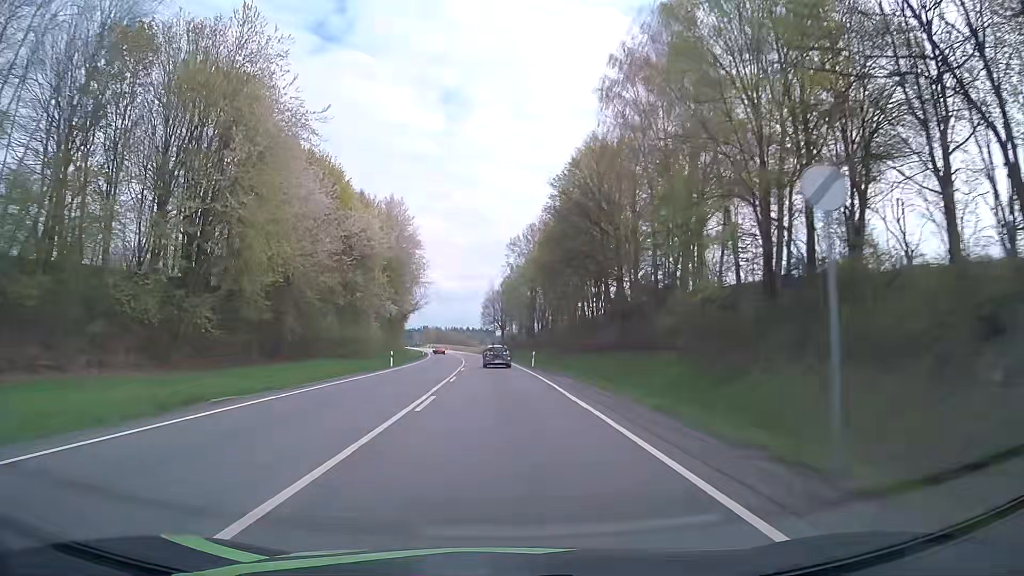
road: primary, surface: asphalt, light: Day
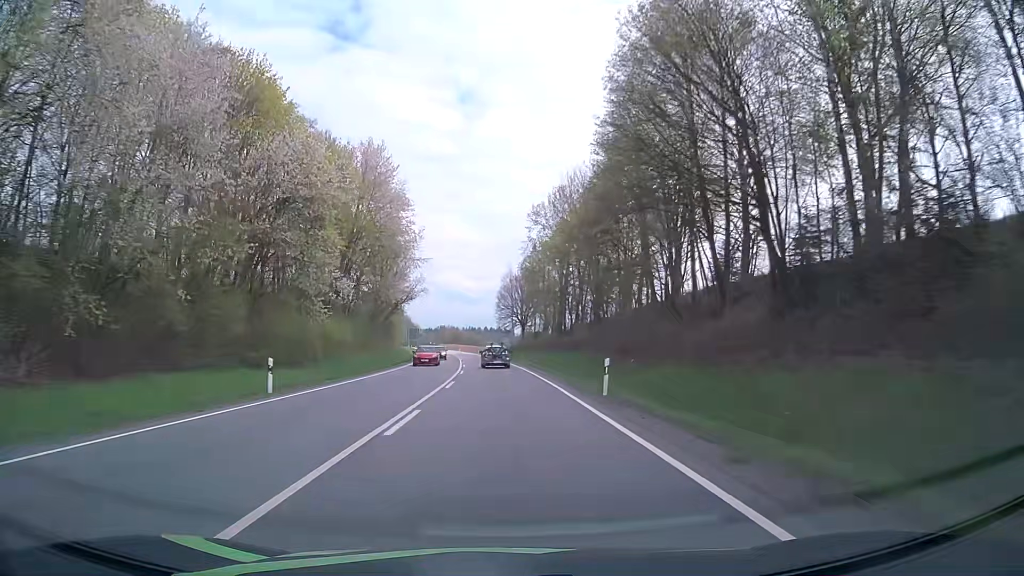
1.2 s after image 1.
(-0.4, +27.8) m; -2°
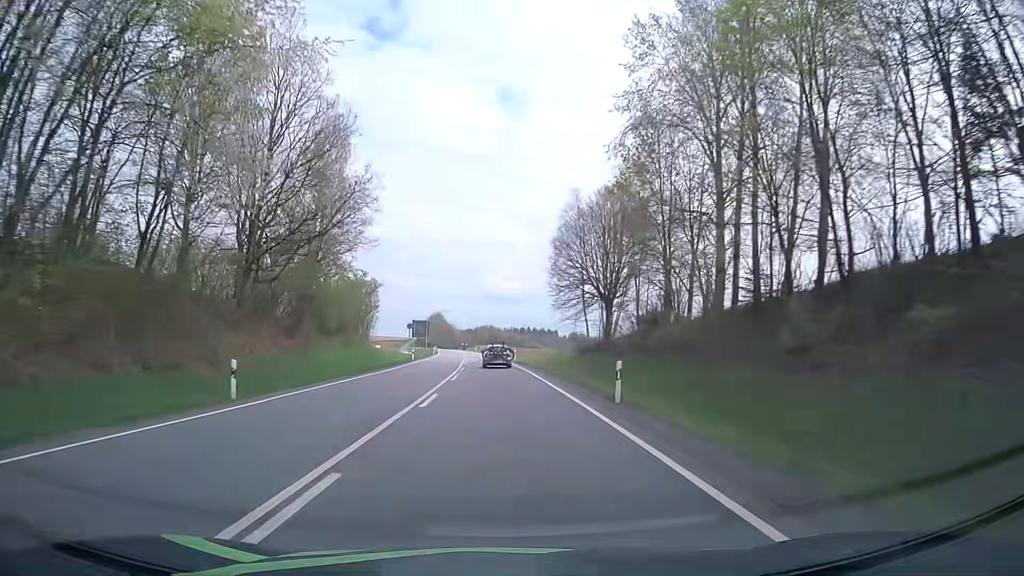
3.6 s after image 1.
(-1.6, +55.4) m; -4°
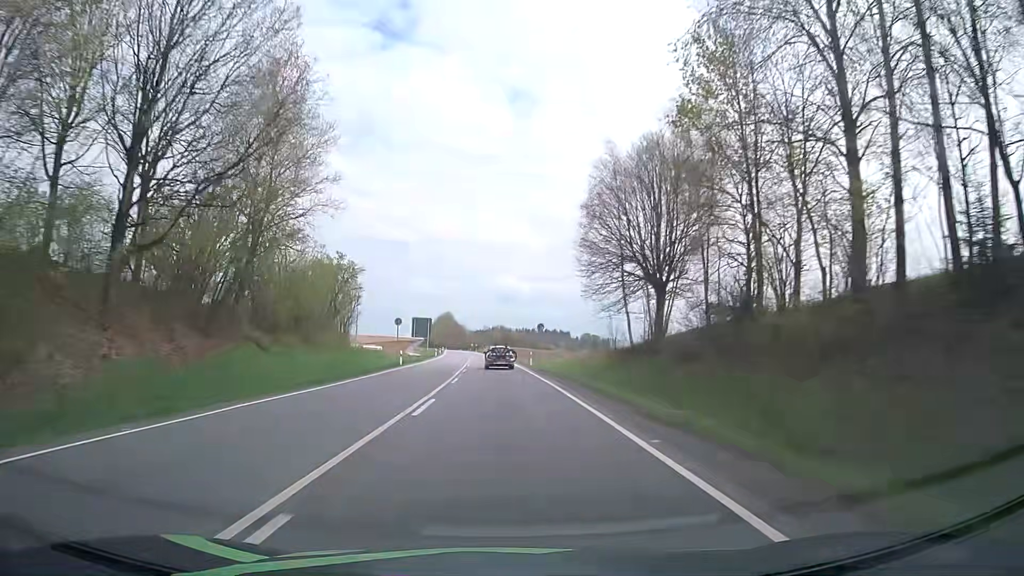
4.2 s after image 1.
(-0.1, +13.8) m; -2°
